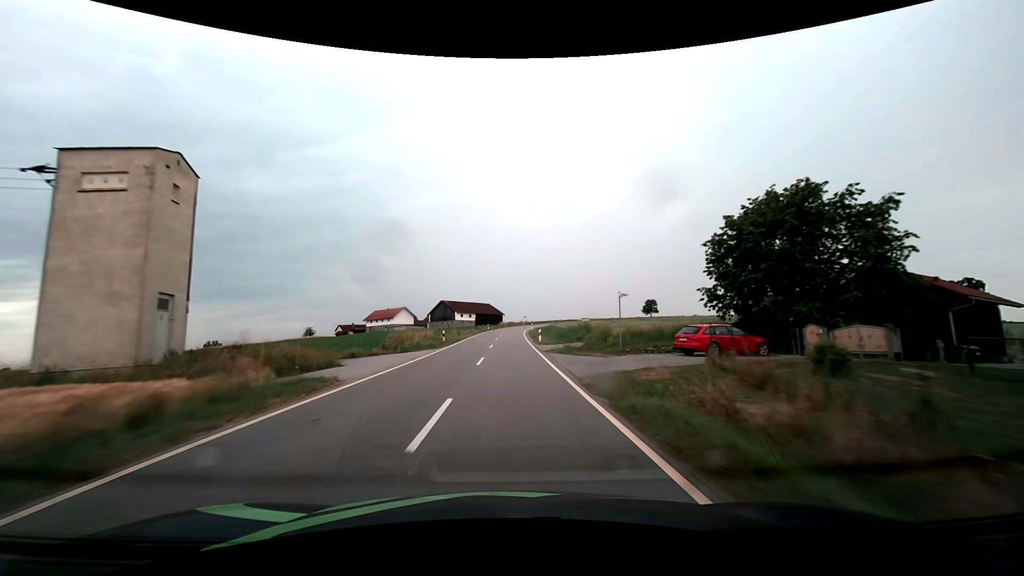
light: Day
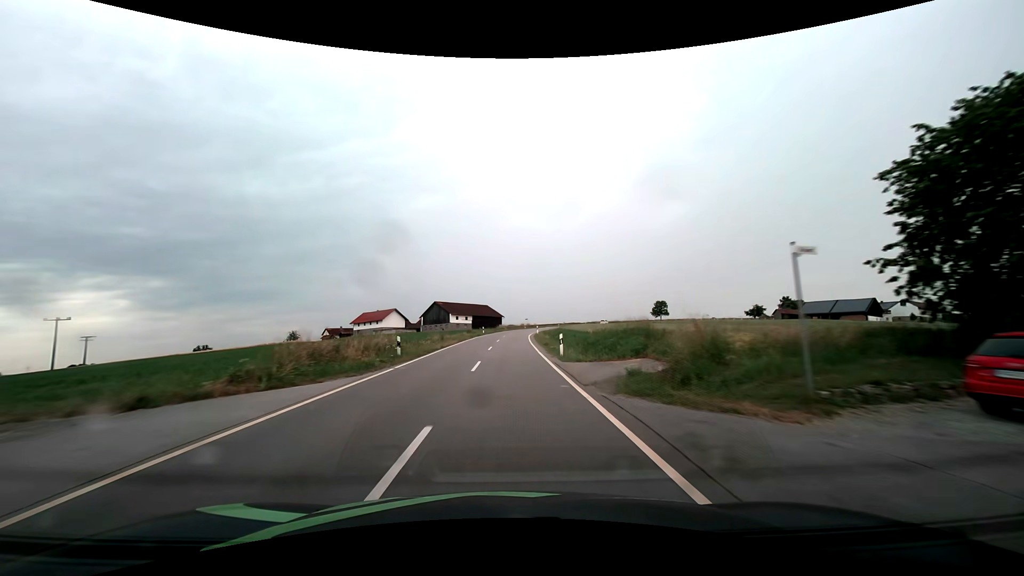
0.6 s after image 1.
(0.0, +14.8) m; 0°
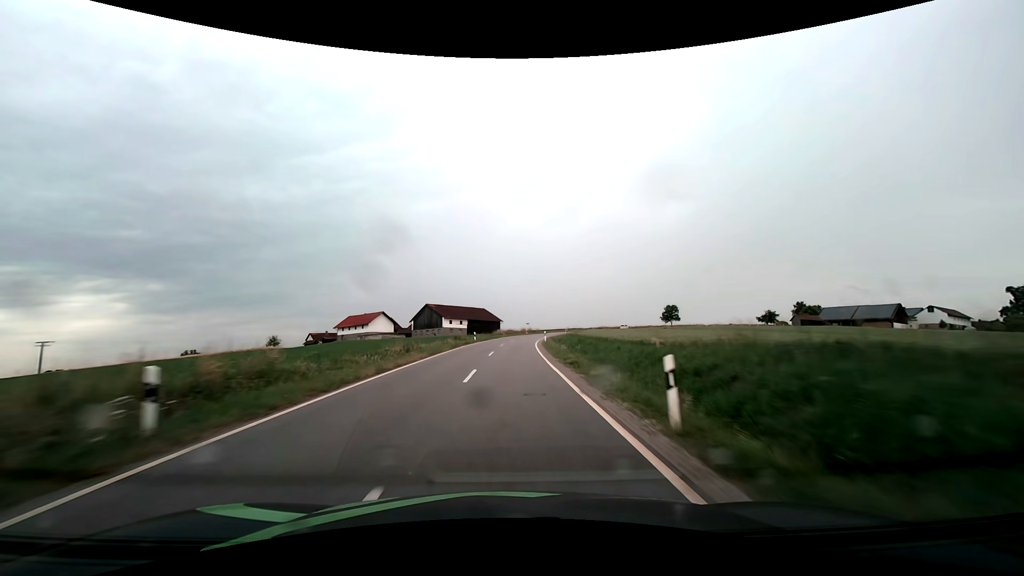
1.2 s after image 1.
(0.0, +14.7) m; 0°
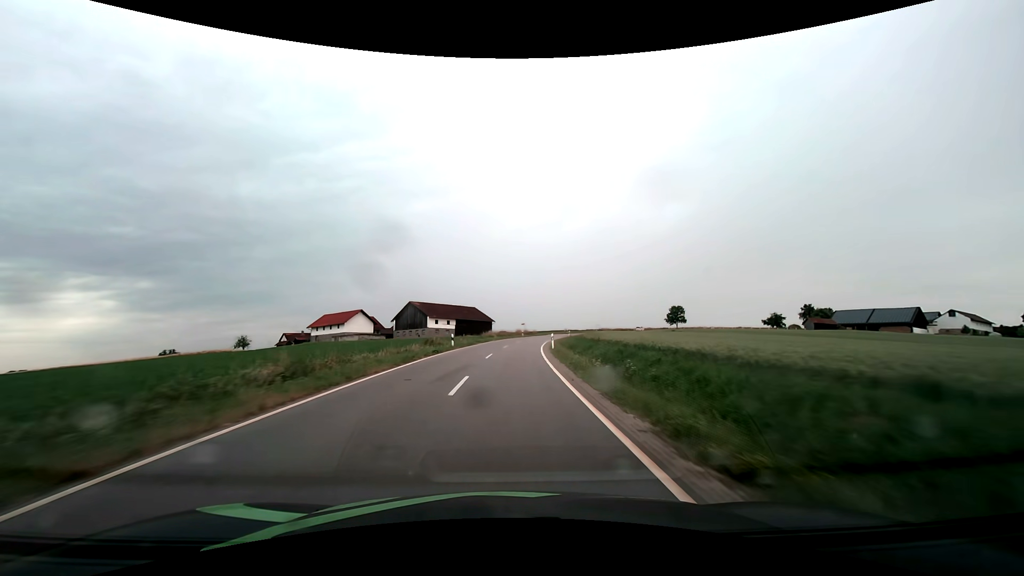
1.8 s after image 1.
(+0.1, +14.6) m; +1°
